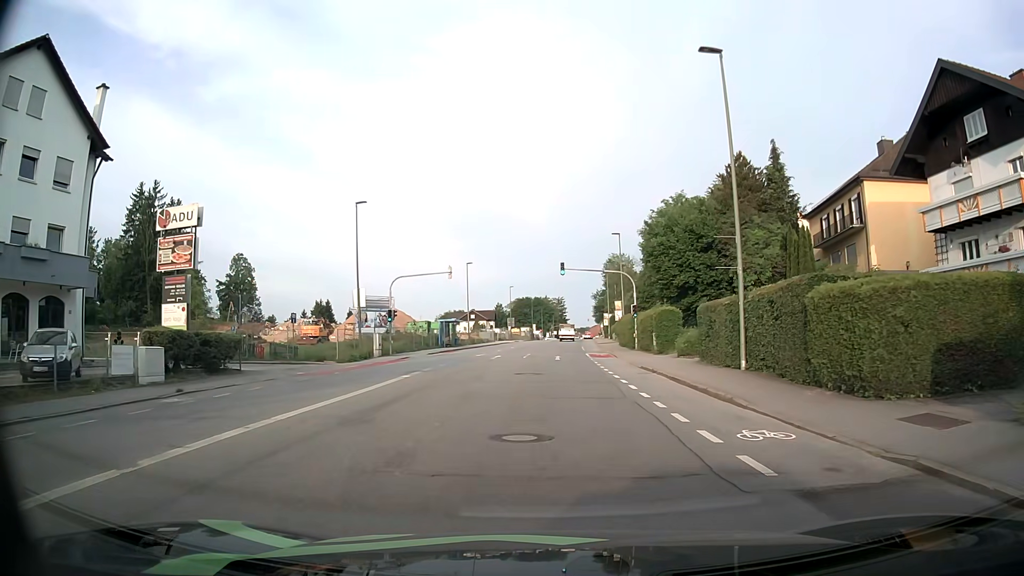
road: tertiary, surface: asphalt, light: Day
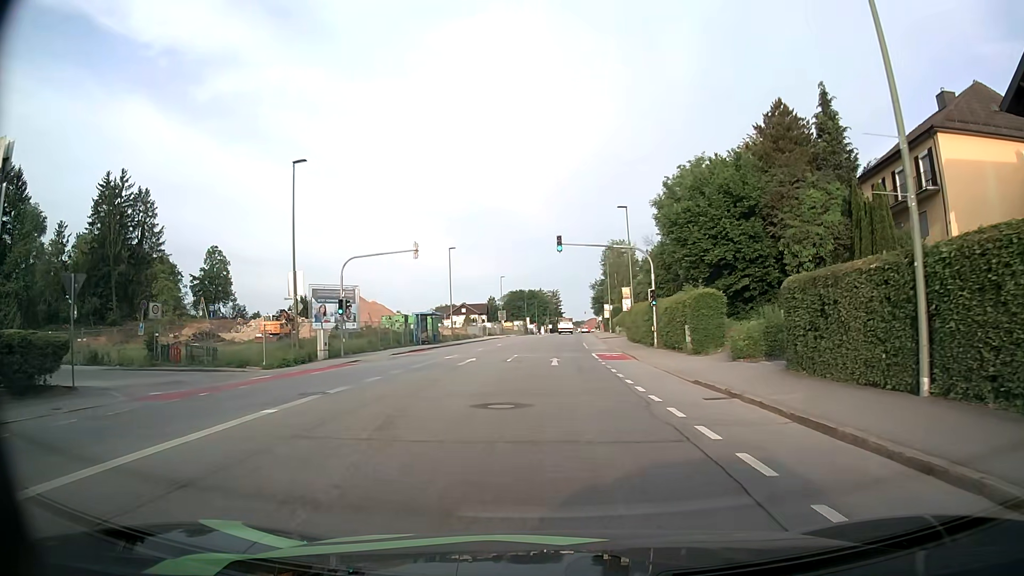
(-0.1, +10.6) m; -1°
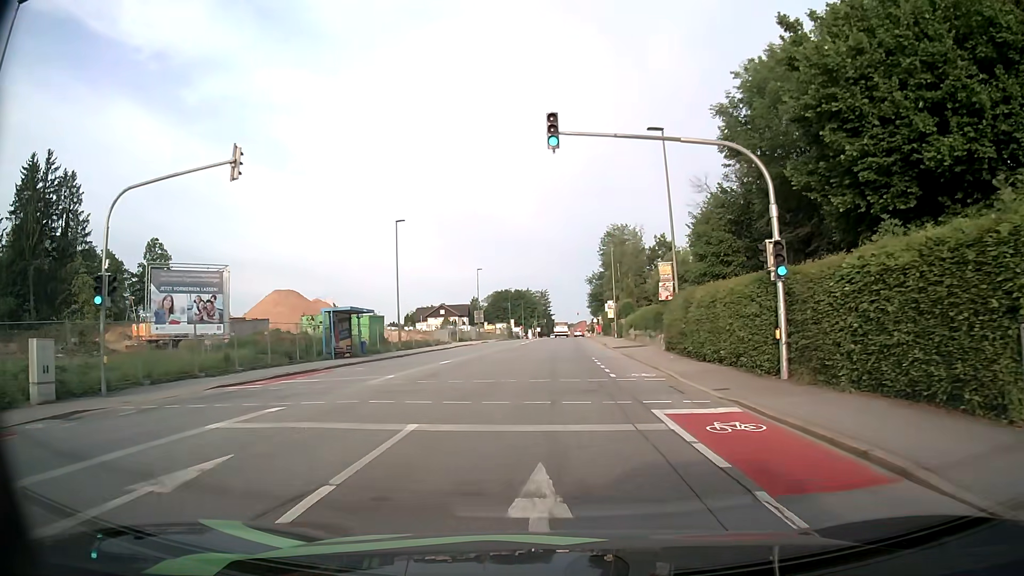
(+0.3, +21.6) m; +1°
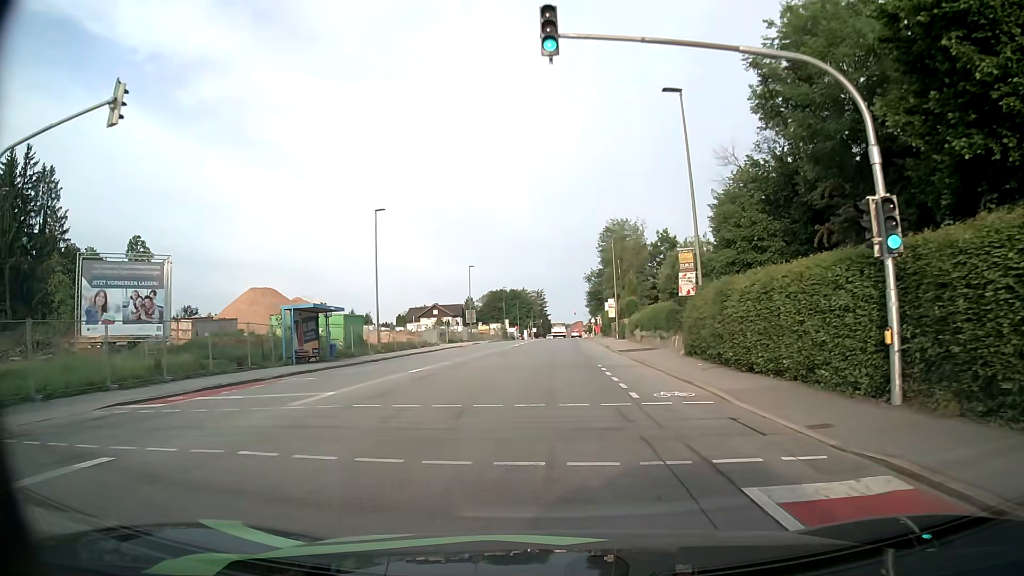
(0.0, +5.5) m; 0°
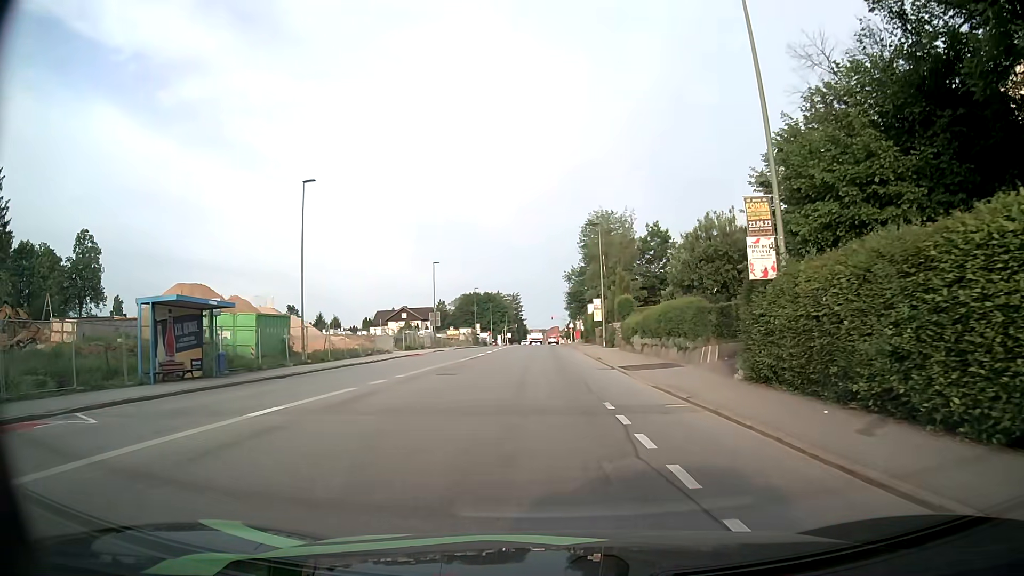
(+0.2, +11.0) m; +2°
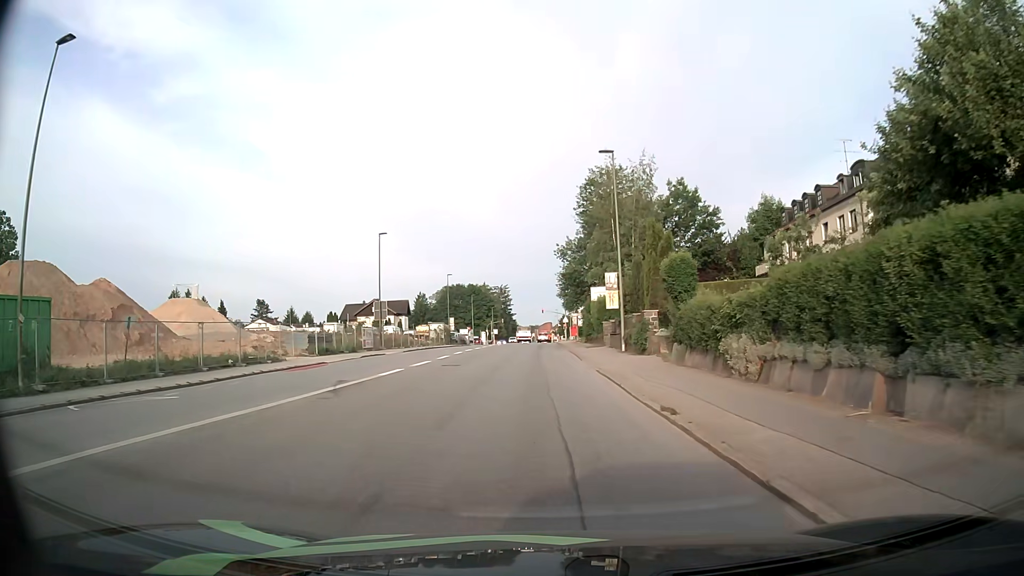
(+0.4, +22.0) m; +1°
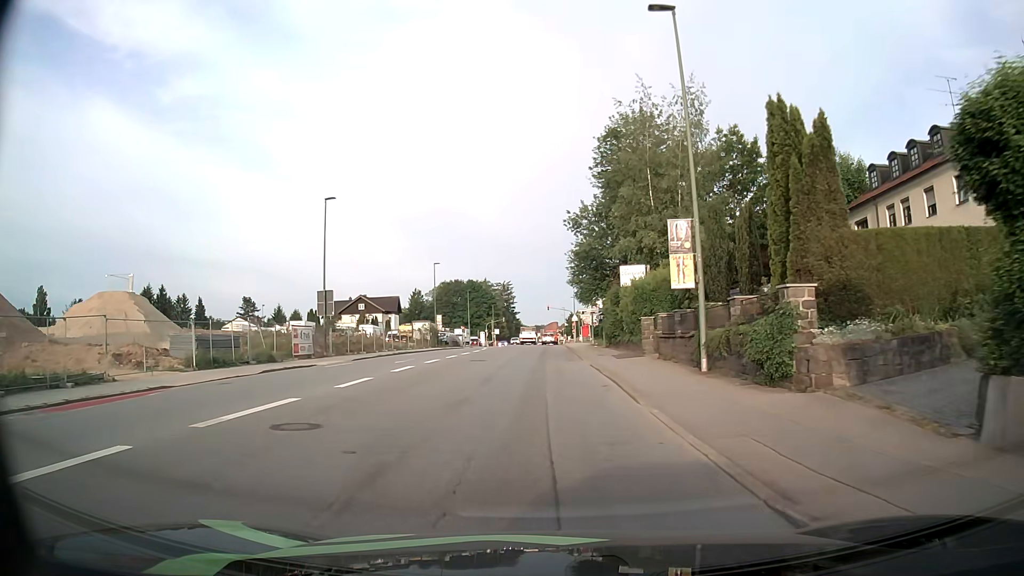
(-0.1, +16.6) m; 0°
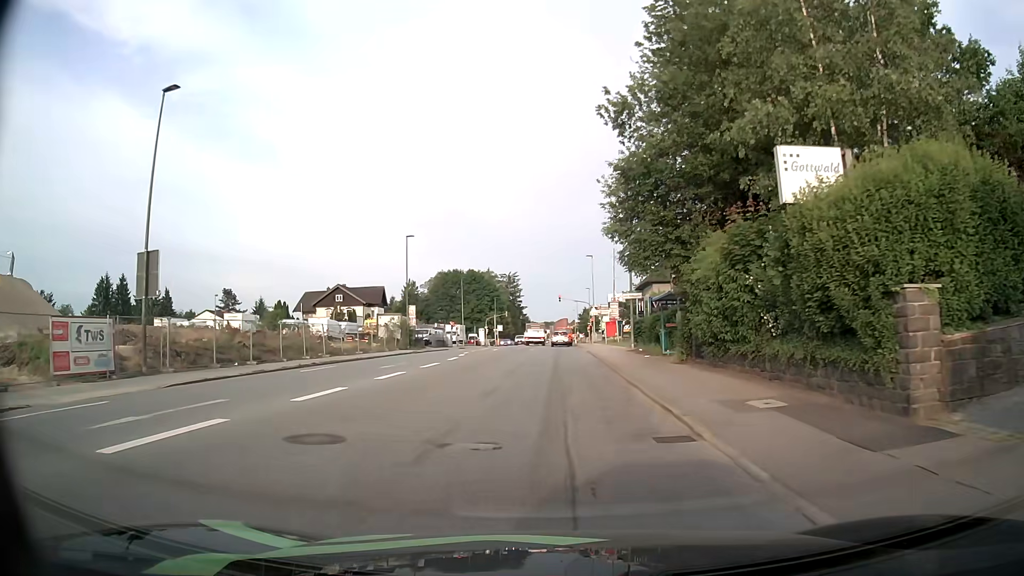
(-0.3, +21.9) m; 0°
(0, +10) (0, +20) (0, +30) (0, +40) (0, +50) (+1, +60) (+1, +70) (+1, +80) (+1, +90) (+1, +100) m
